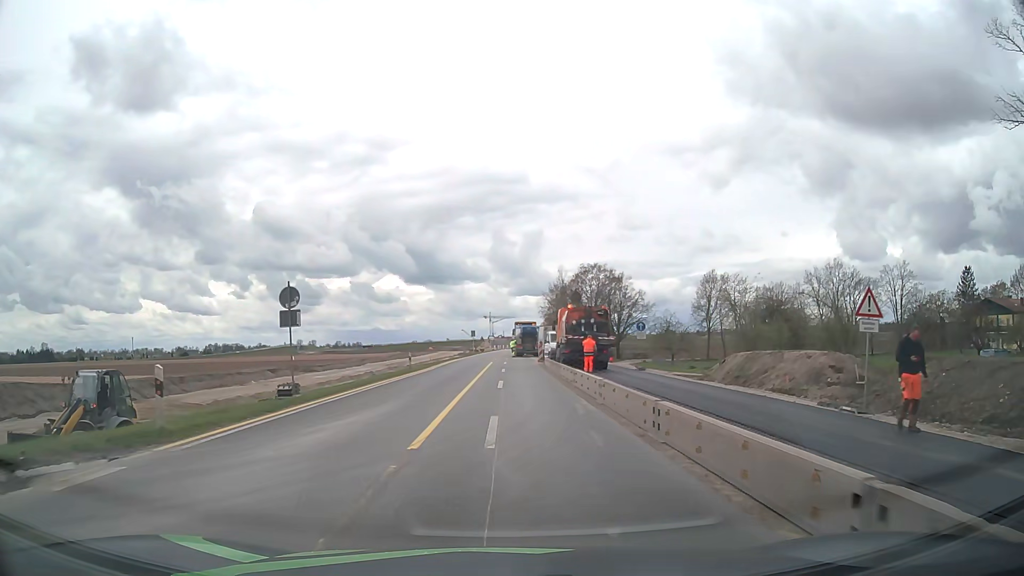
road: motorway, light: Day
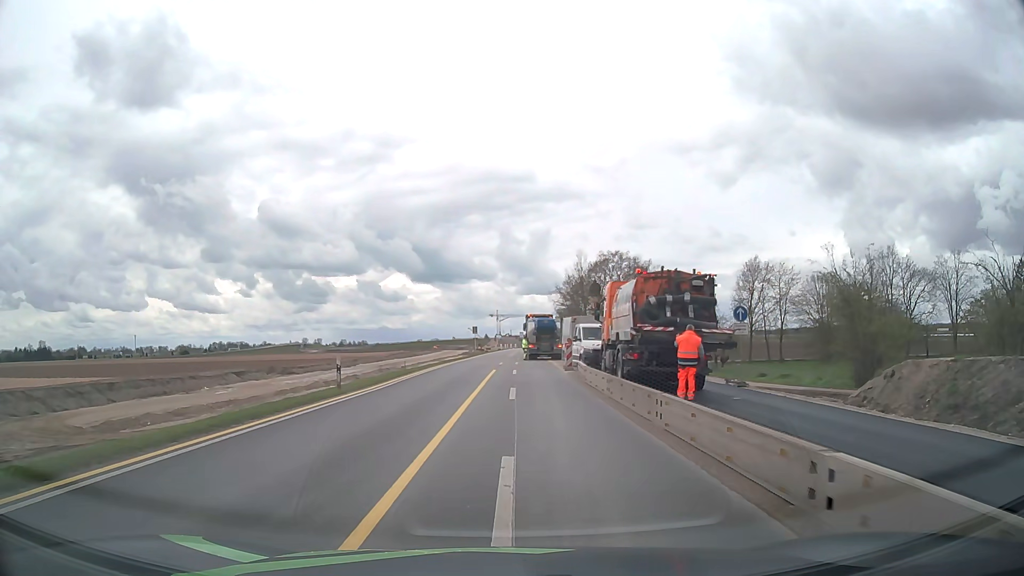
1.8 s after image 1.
(0.0, +16.8) m; -1°
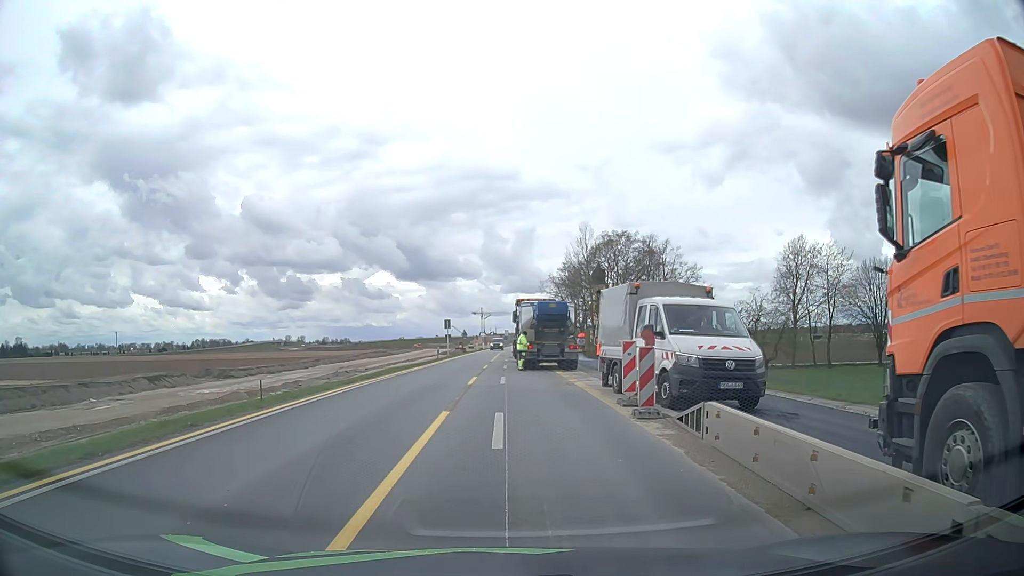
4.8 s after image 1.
(+0.3, +19.3) m; +1°
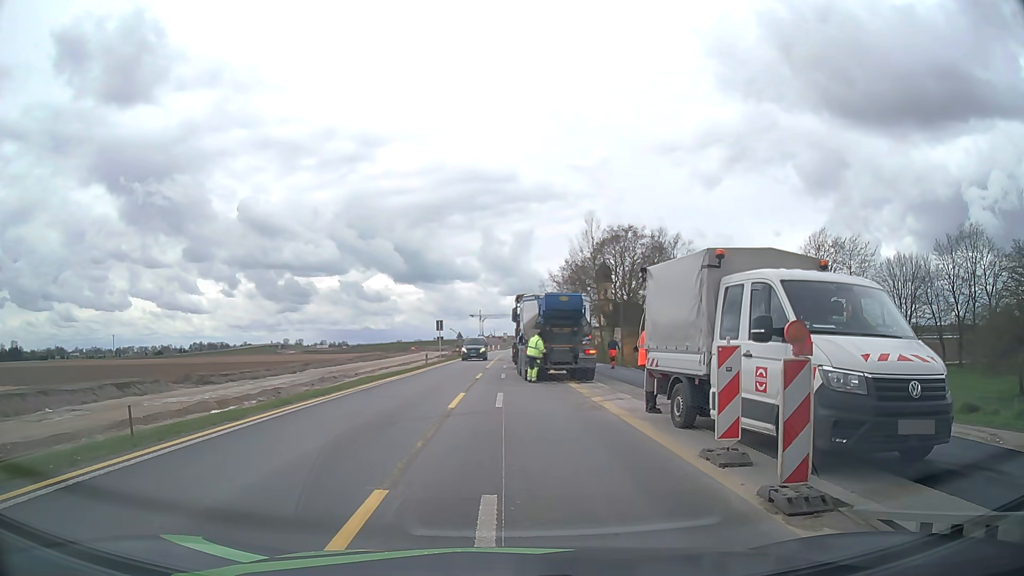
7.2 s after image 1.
(0.0, +6.0) m; 0°
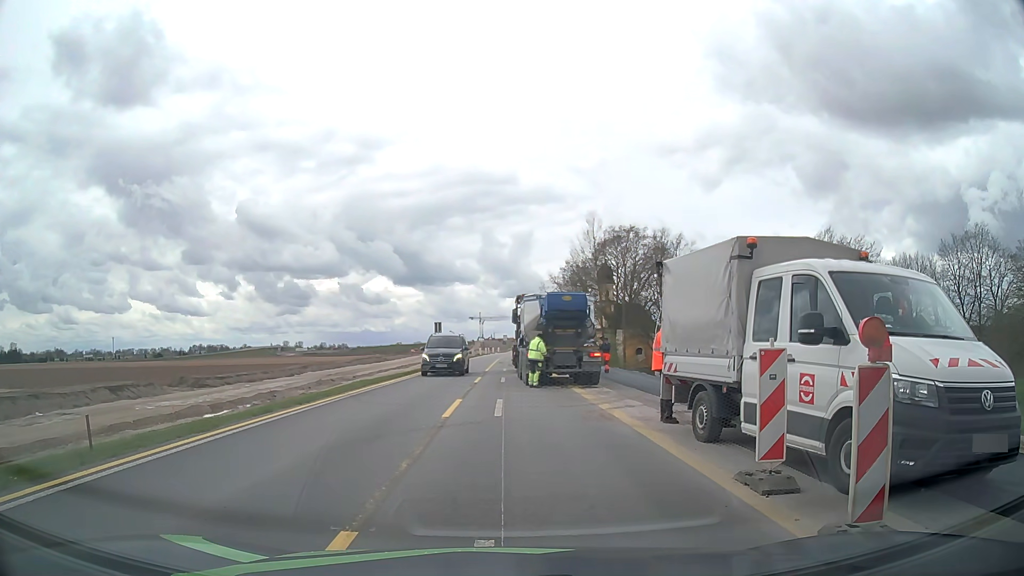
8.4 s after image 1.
(0.0, +1.3) m; 0°
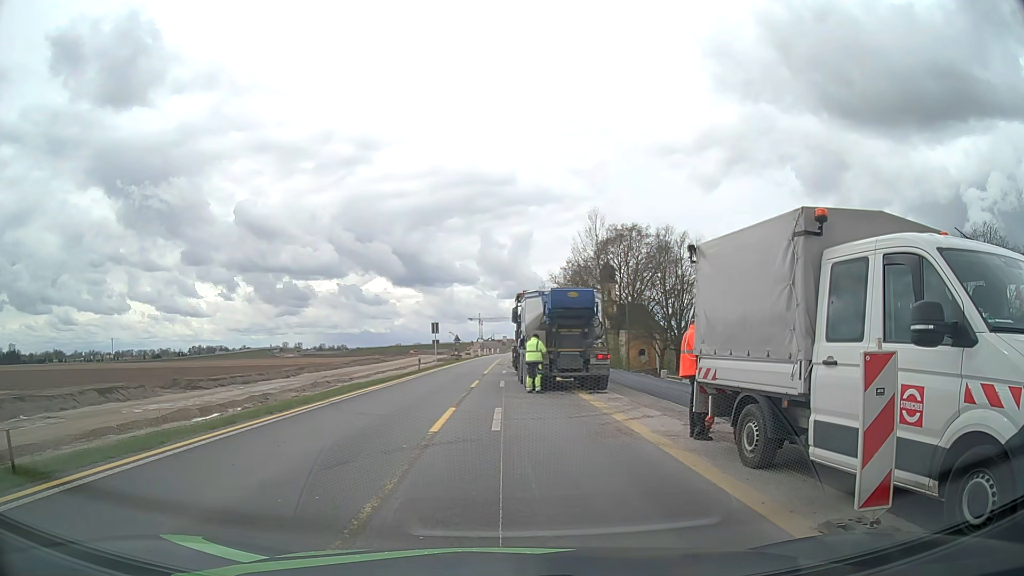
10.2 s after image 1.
(0.0, +2.0) m; 0°
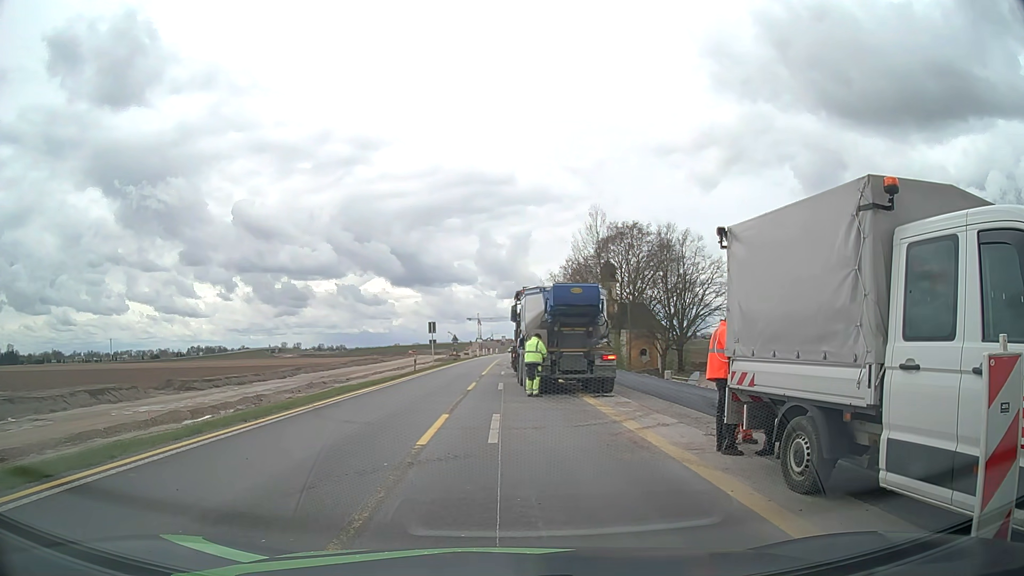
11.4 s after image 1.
(0.0, +1.4) m; 0°
